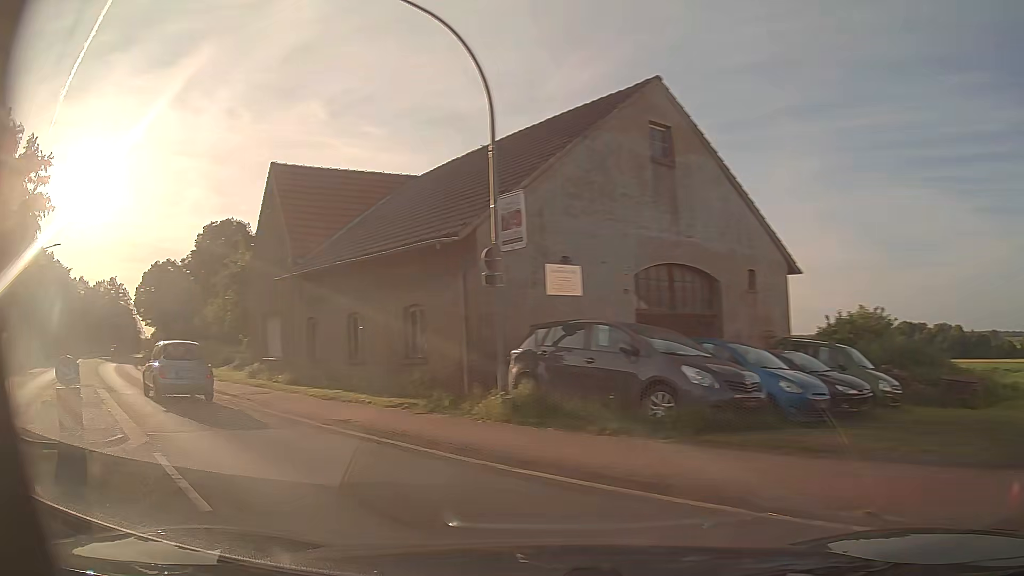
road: primary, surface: asphalt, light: Day
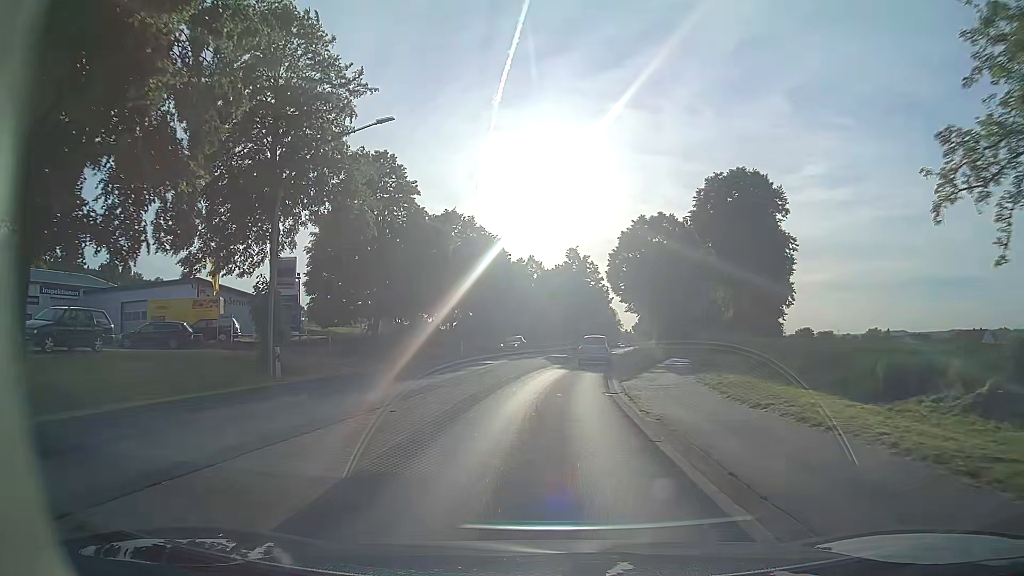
(-15.0, +21.7) m; -44°
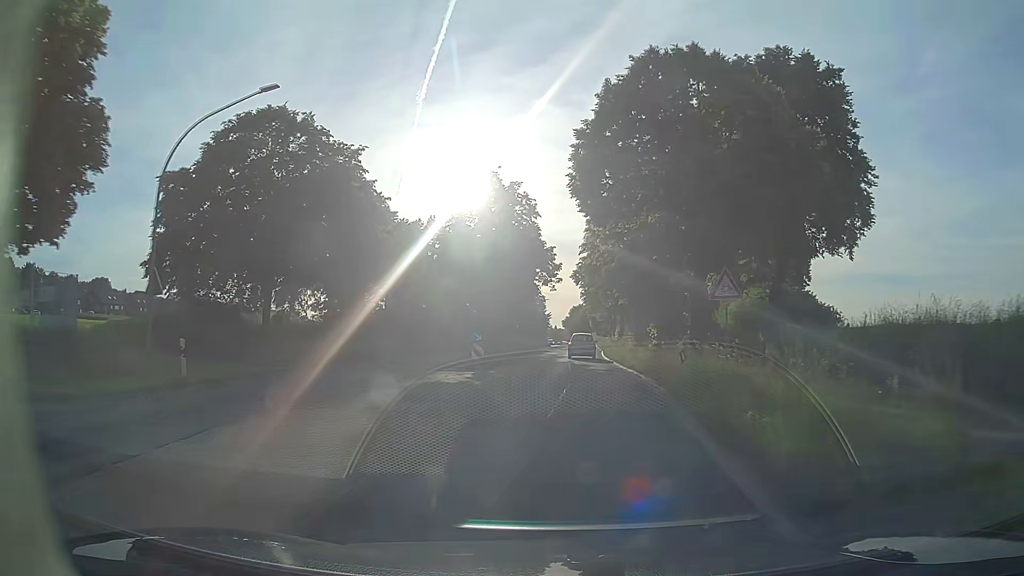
(+1.2, +31.5) m; +6°
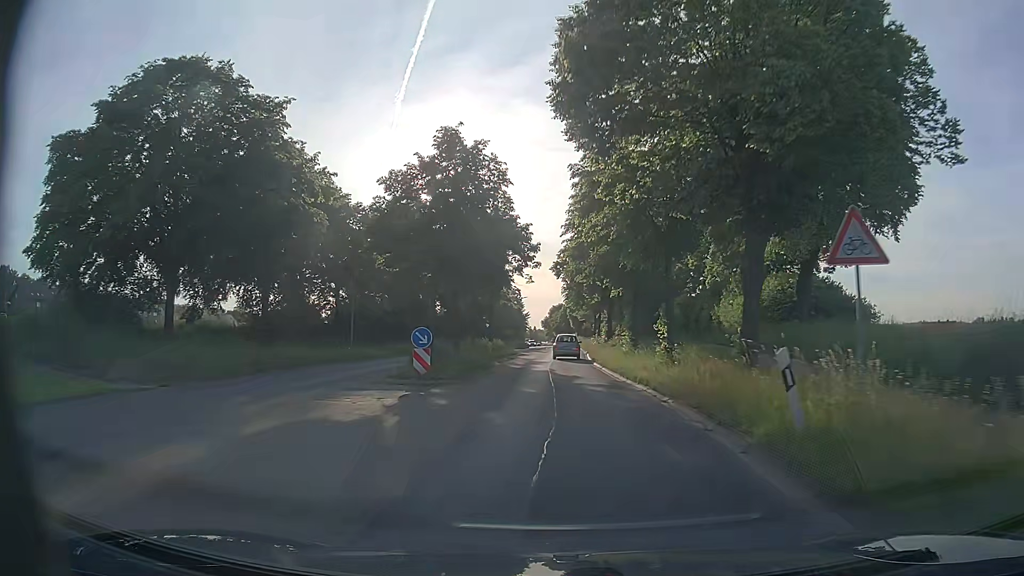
(+0.2, +8.2) m; +2°
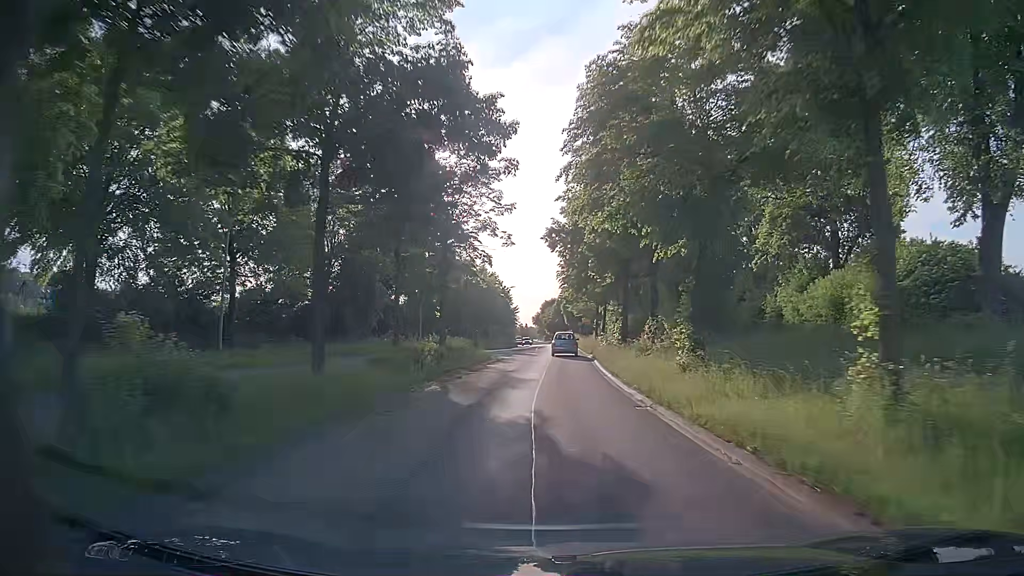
(+0.1, +16.5) m; 0°
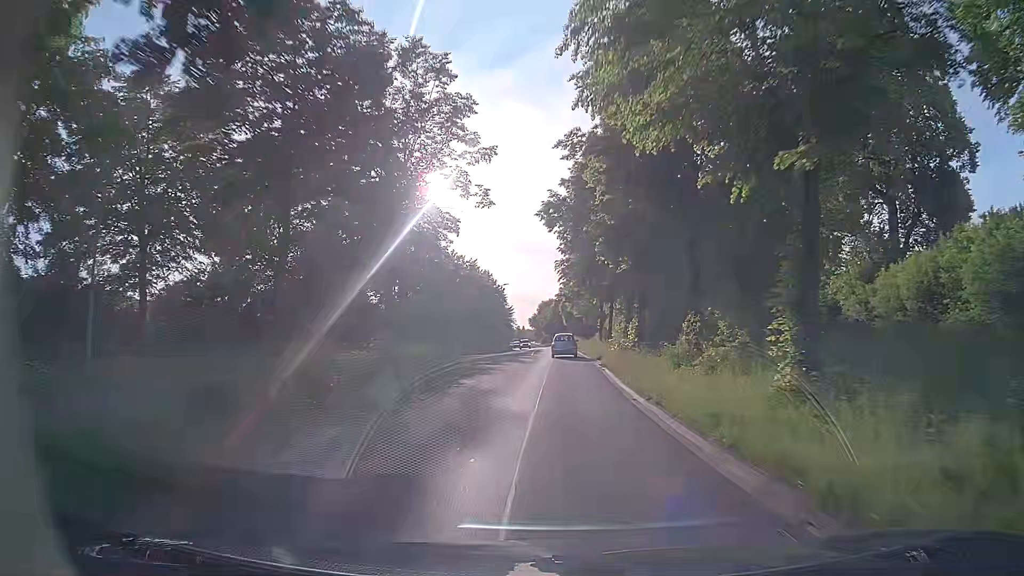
(+0.1, +8.4) m; +1°
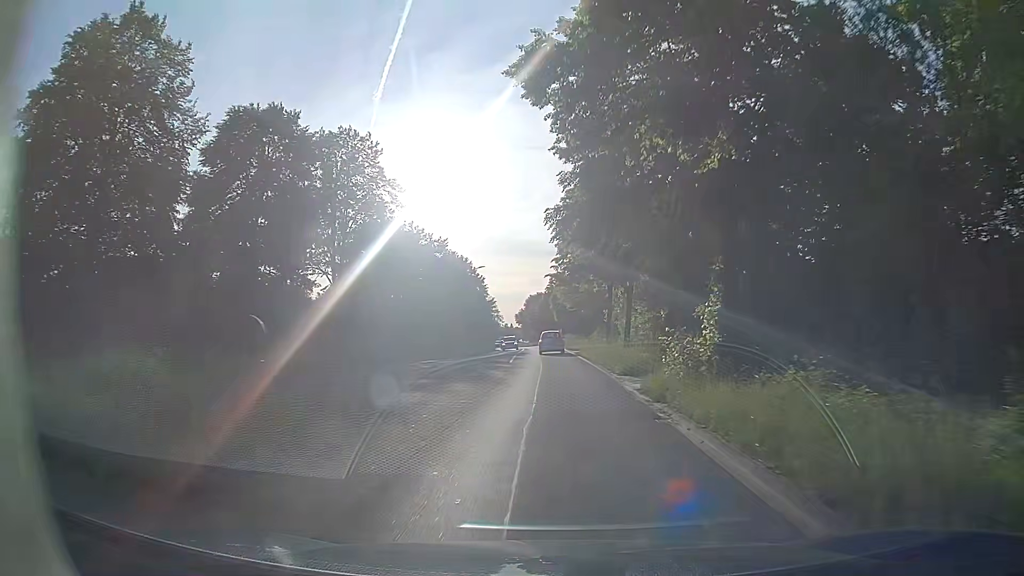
(0.0, +16.9) m; +1°
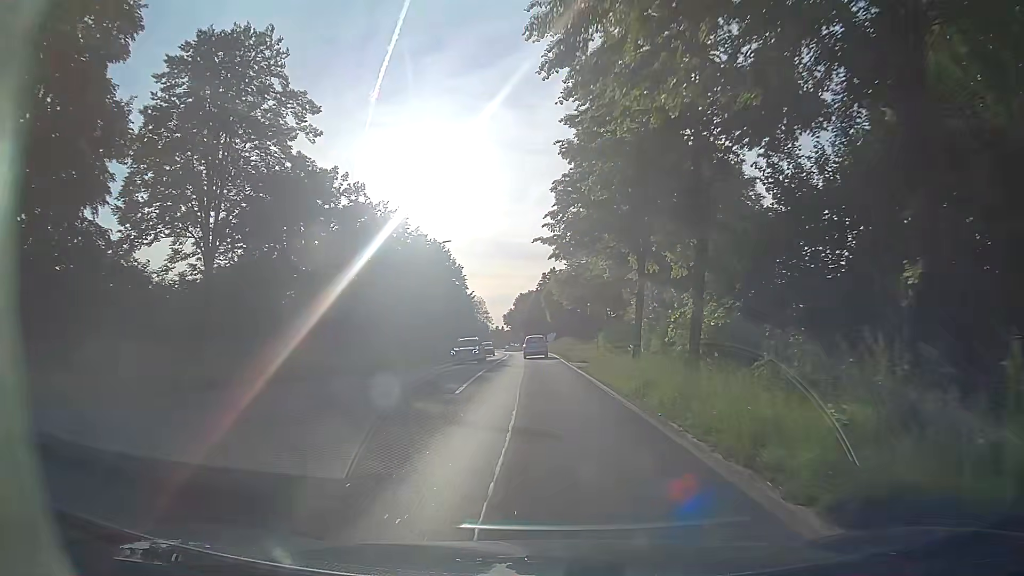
(0.0, +17.0) m; 0°
(0, +10) (0, +20) (0, +30) (0, +40) (-1, +50) (-1, +60) (-2, +70) (-2, +80) (-3, +90) (-4, +100) m
